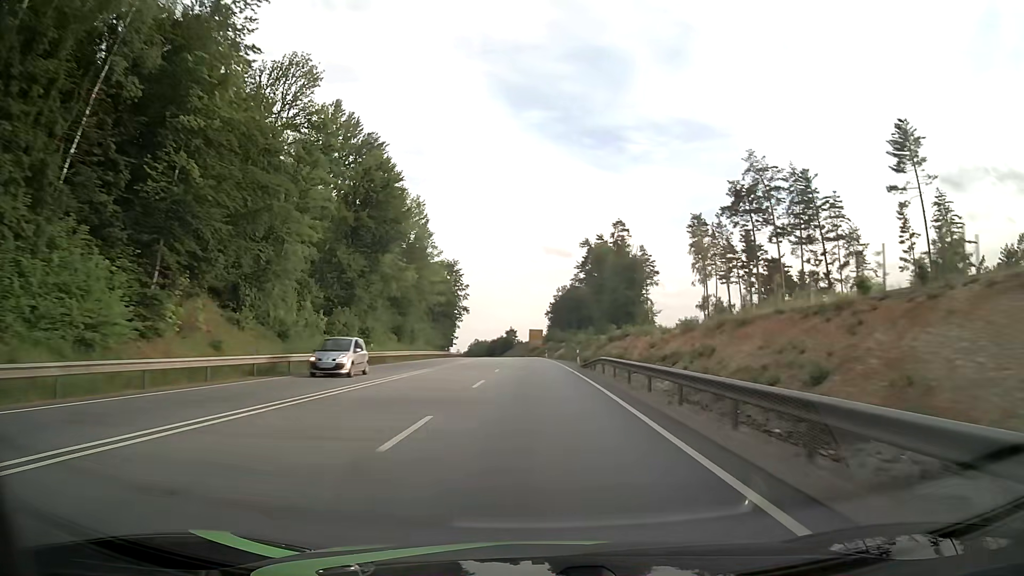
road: primary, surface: asphalt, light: Day
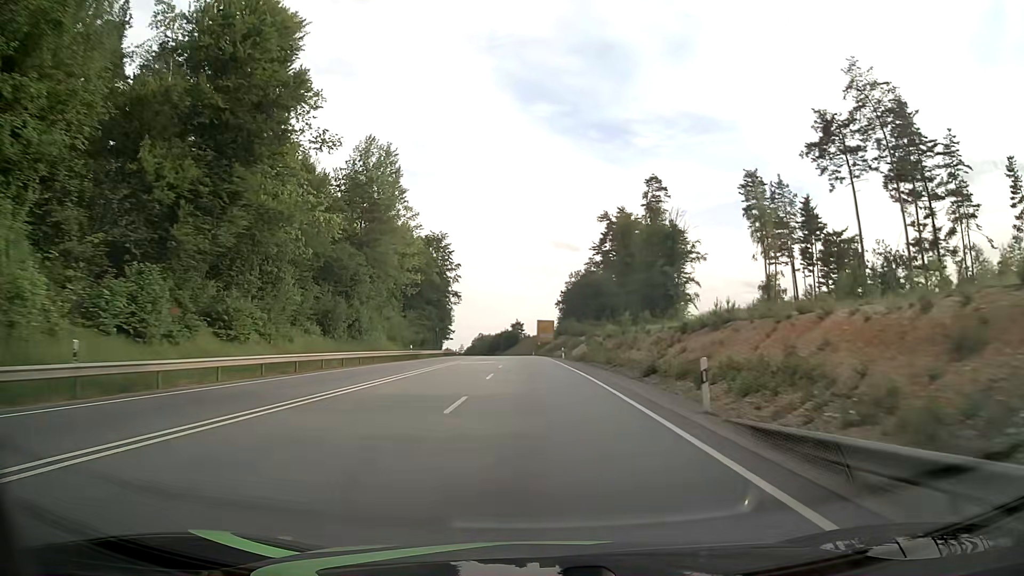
(-0.2, +31.8) m; -1°
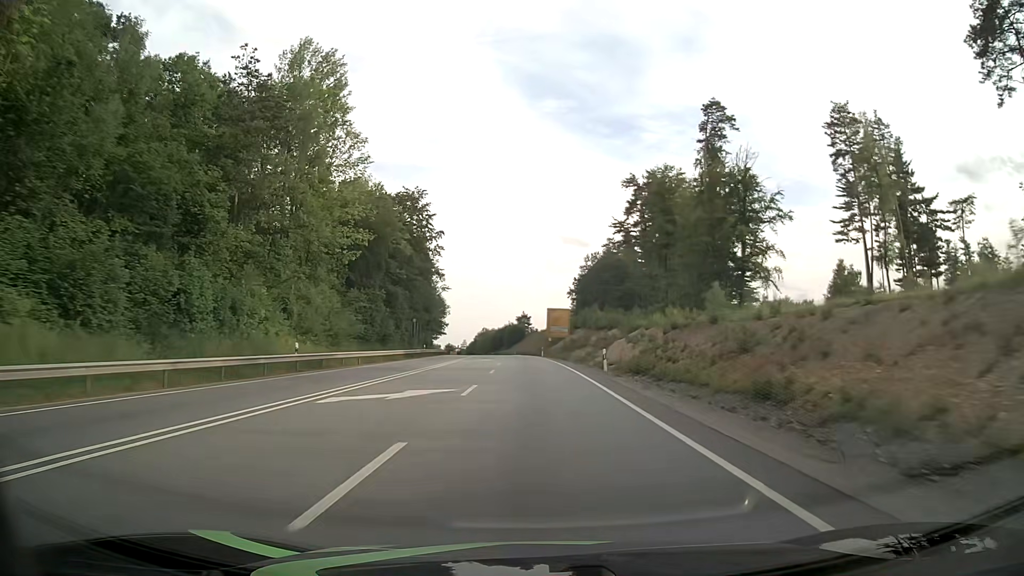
(-0.2, +31.8) m; -1°
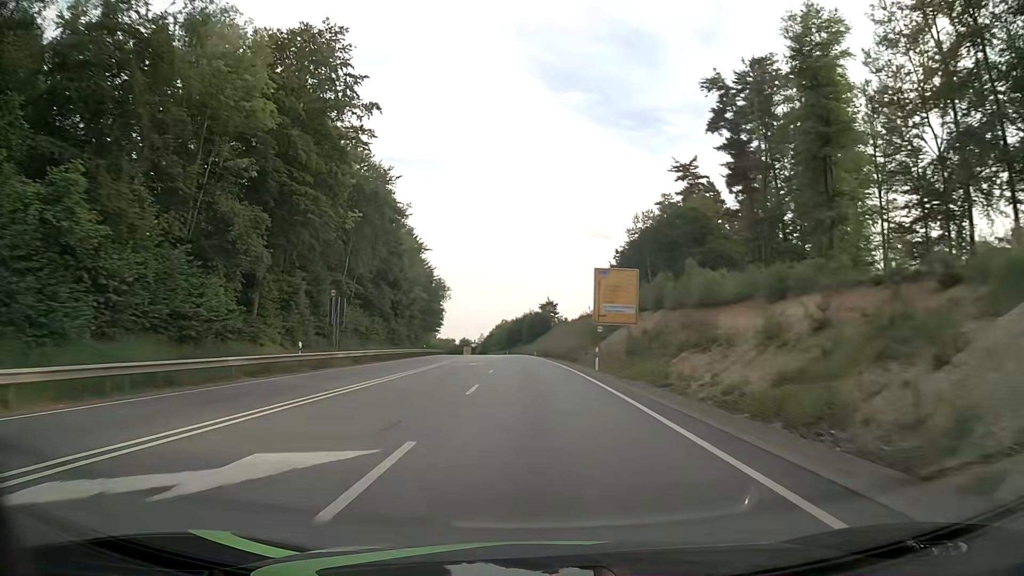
(-0.8, +47.8) m; -2°
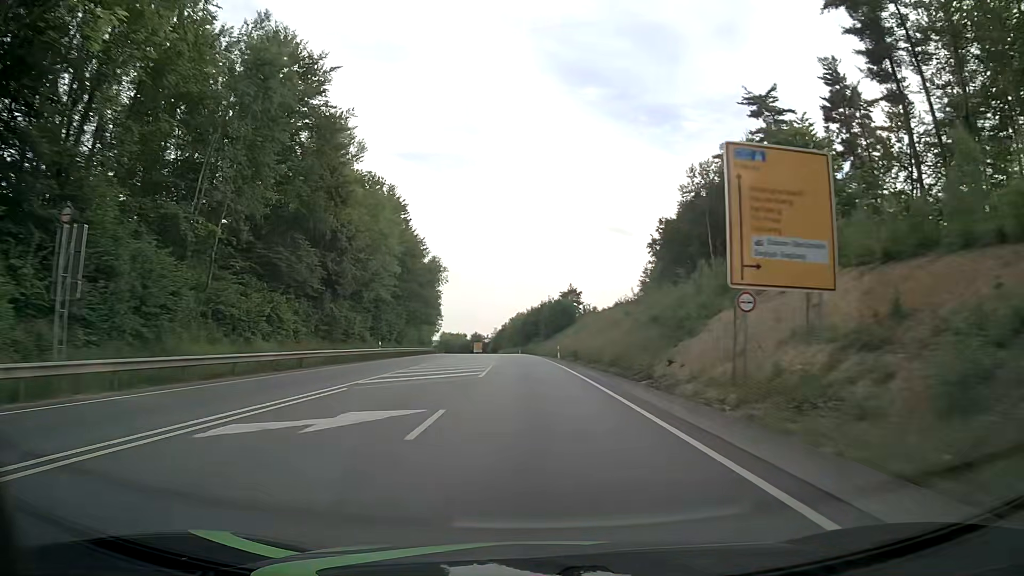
(-0.5, +31.9) m; -2°
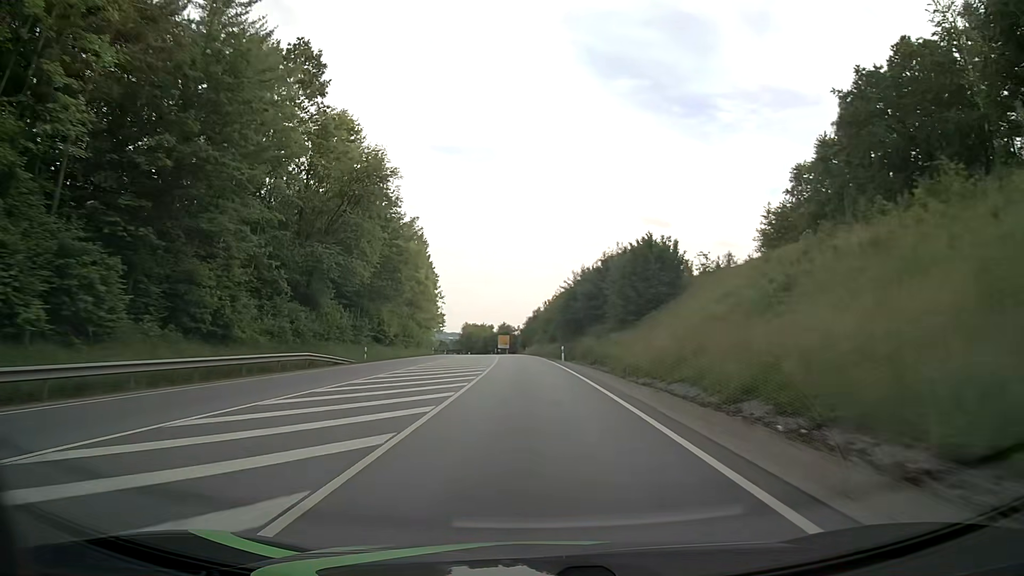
(-1.8, +63.7) m; -3°
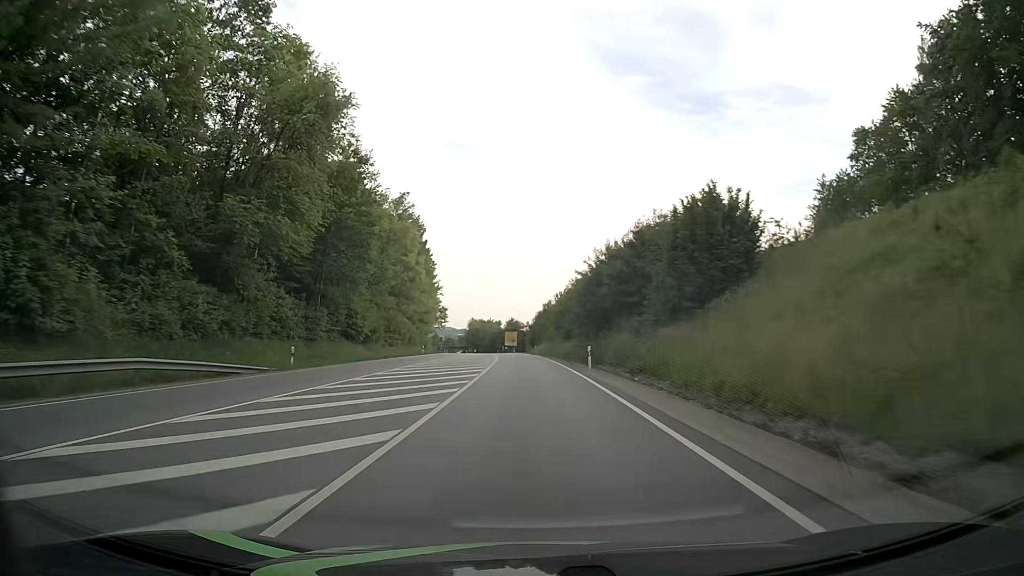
(-0.1, +16.0) m; -1°
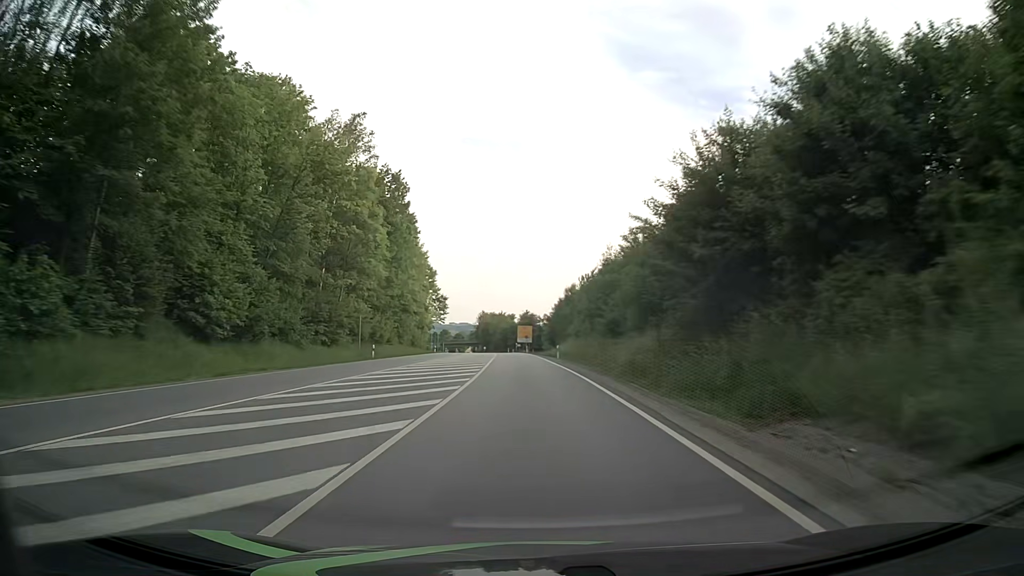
(-0.4, +31.9) m; -1°
(0, +10) (0, +20) (0, +30) (-1, +40) (-1, +50) (-1, +60) (-2, +70) (-2, +80) (-3, +90) (-4, +100) m
